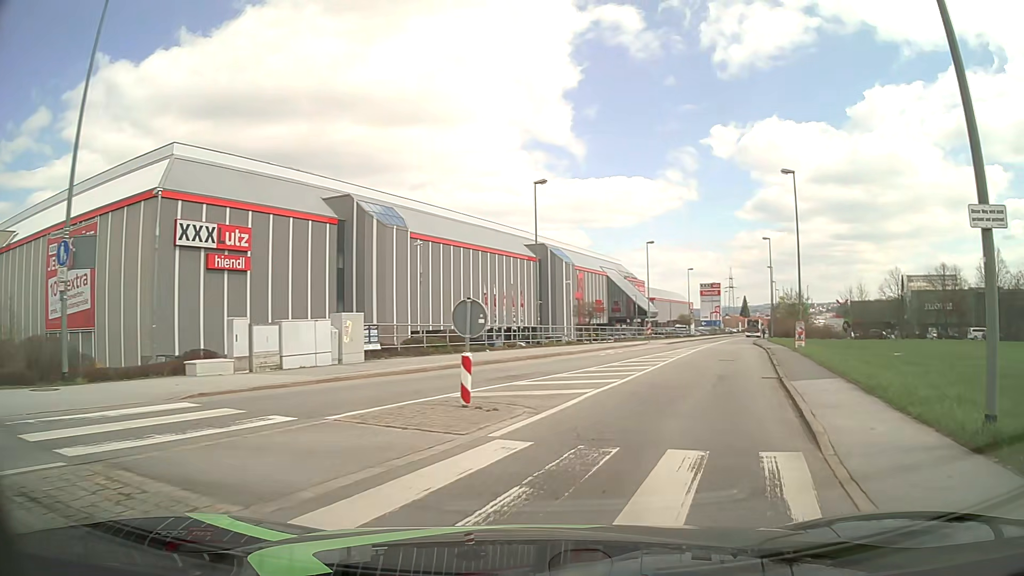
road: tertiary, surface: asphalt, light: Day
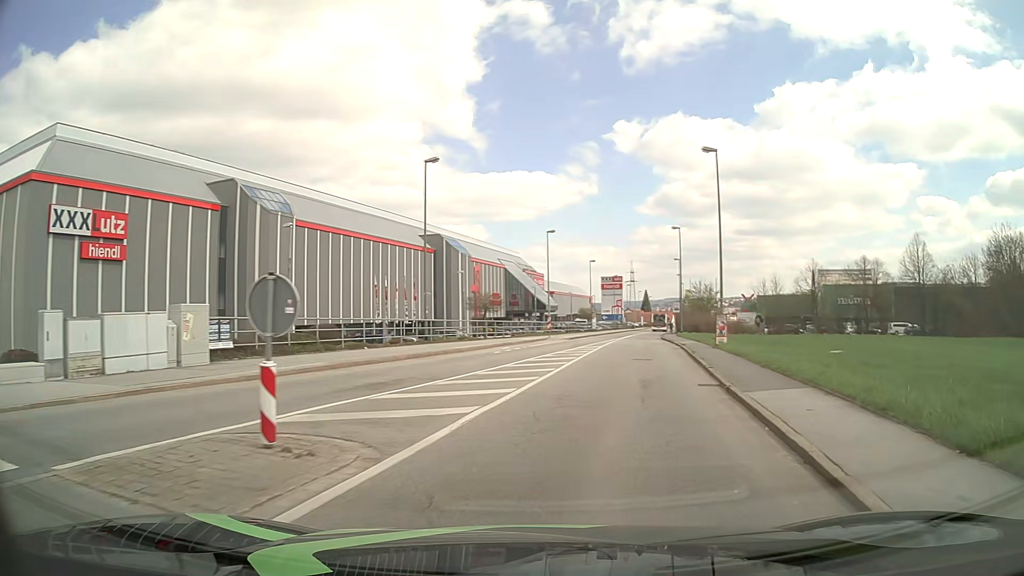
(+0.3, +4.1) m; +8°
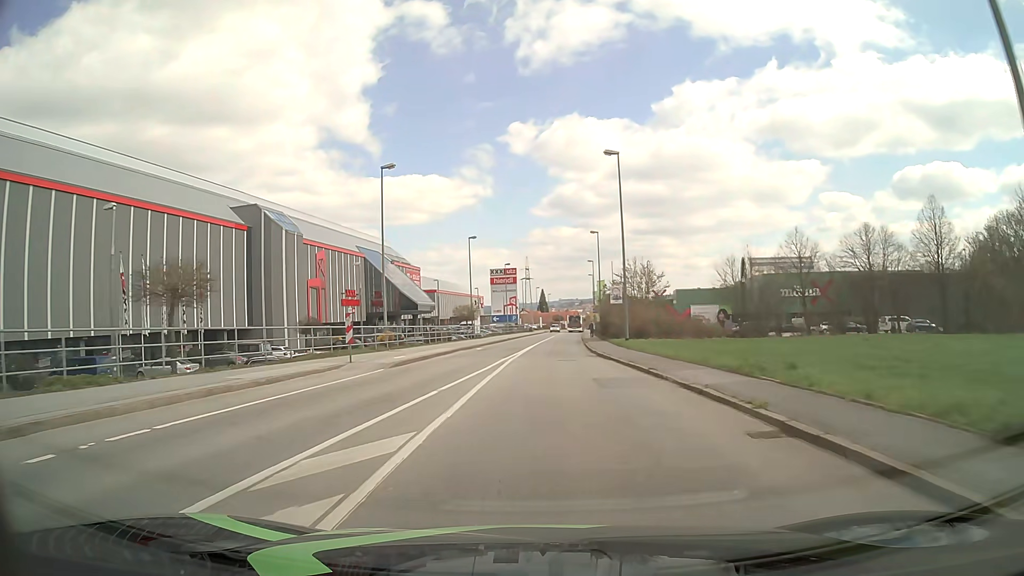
(+3.9, +29.2) m; +10°
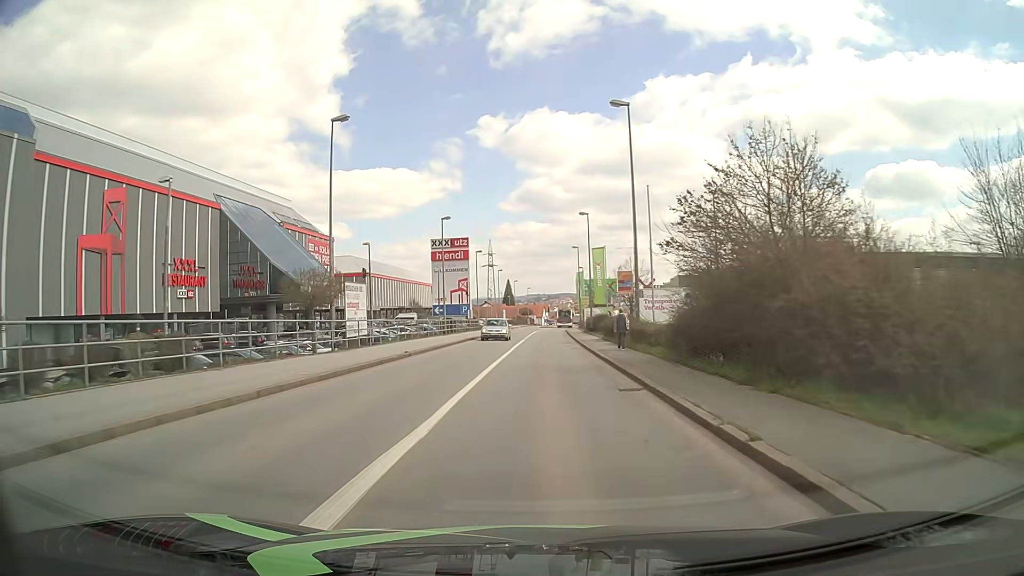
(+1.0, +38.4) m; +3°
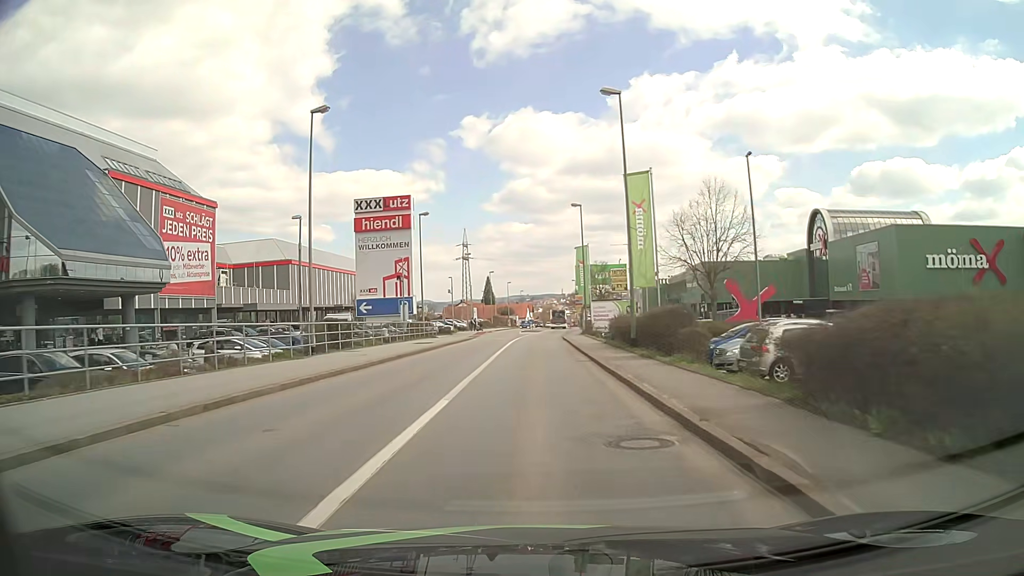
(+0.5, +31.5) m; +1°
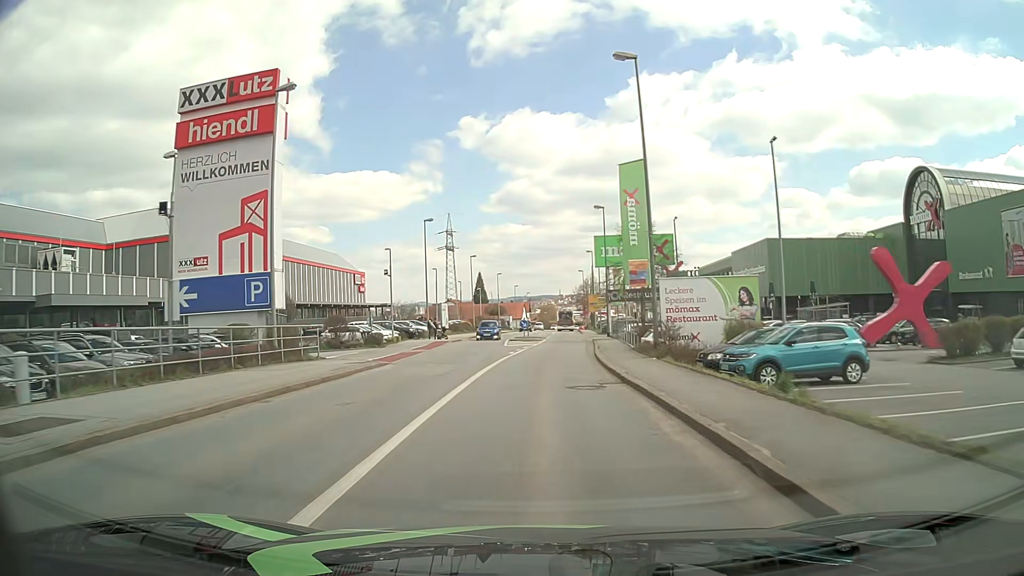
(+0.1, +31.0) m; 0°
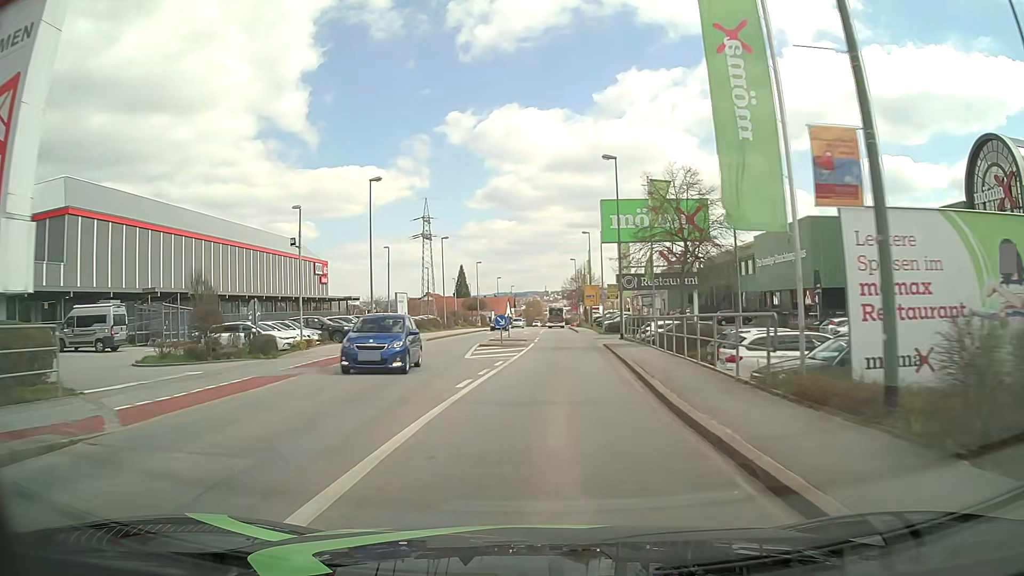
(+0.1, +15.4) m; +1°
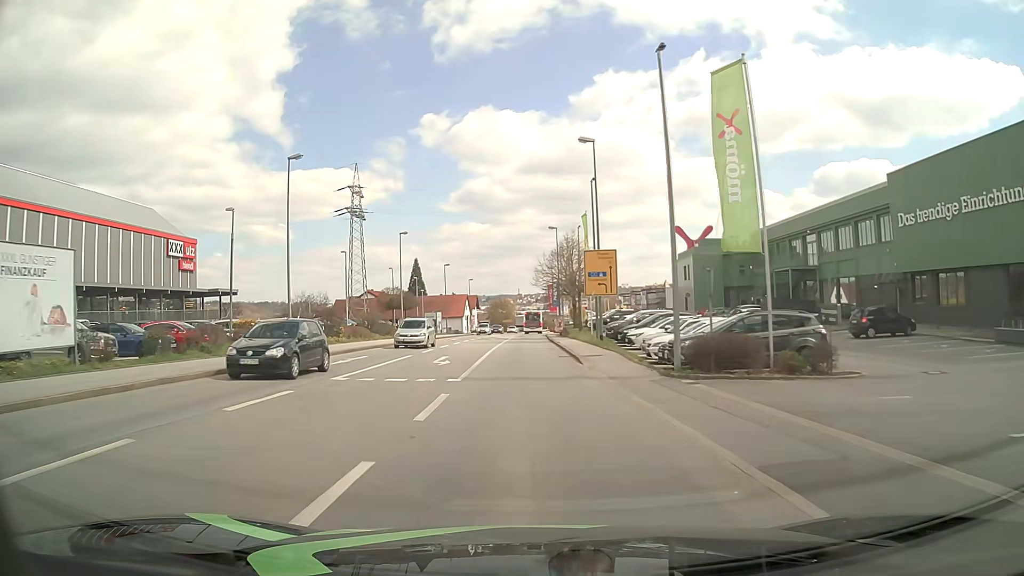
(+1.7, +38.3) m; +2°
(0, +10) (0, +20) (0, +30) (0, +40) (0, +50) (-1, +60) (0, +70) (0, +80) (0, +90) (0, +100) m
